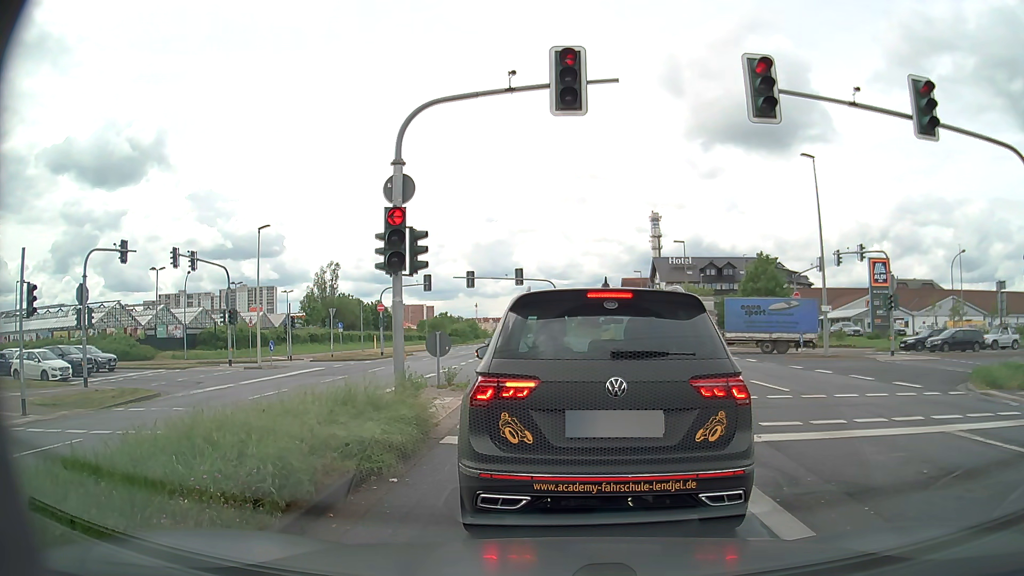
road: primary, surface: asphalt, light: Day
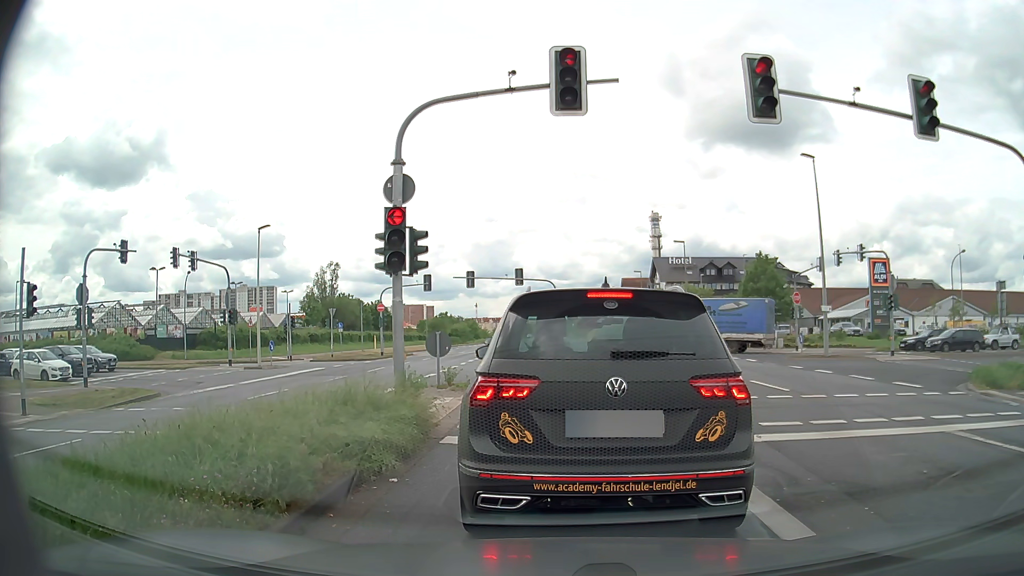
(0.0, 0.0) m; 0°
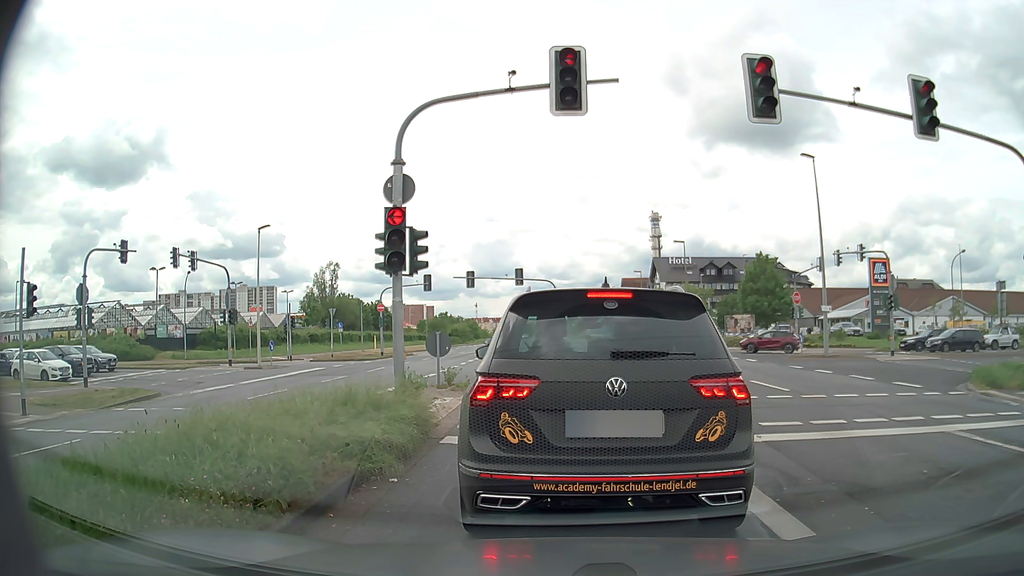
(0.0, 0.0) m; 0°
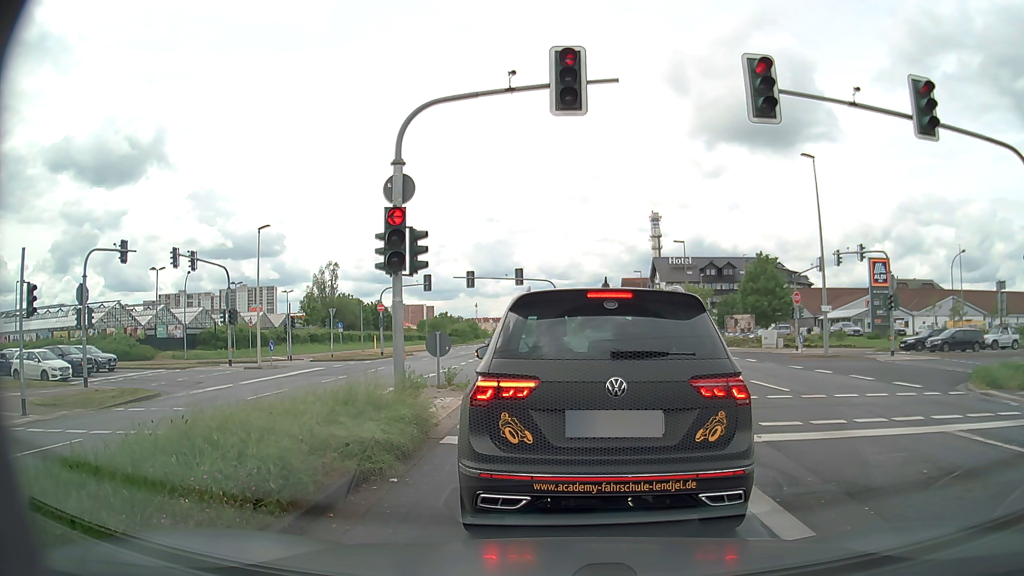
(0.0, 0.0) m; 0°
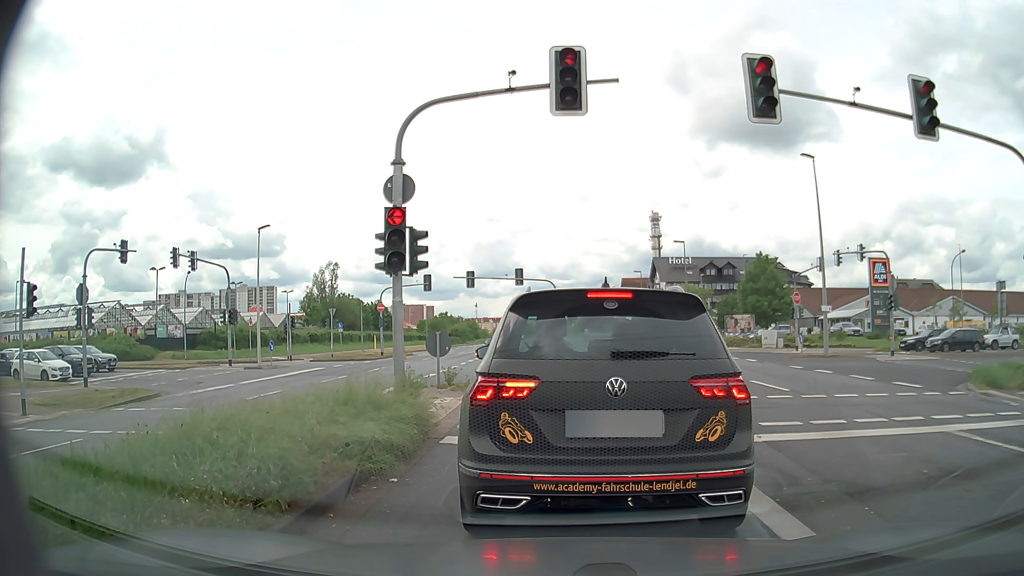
(0.0, 0.0) m; 0°
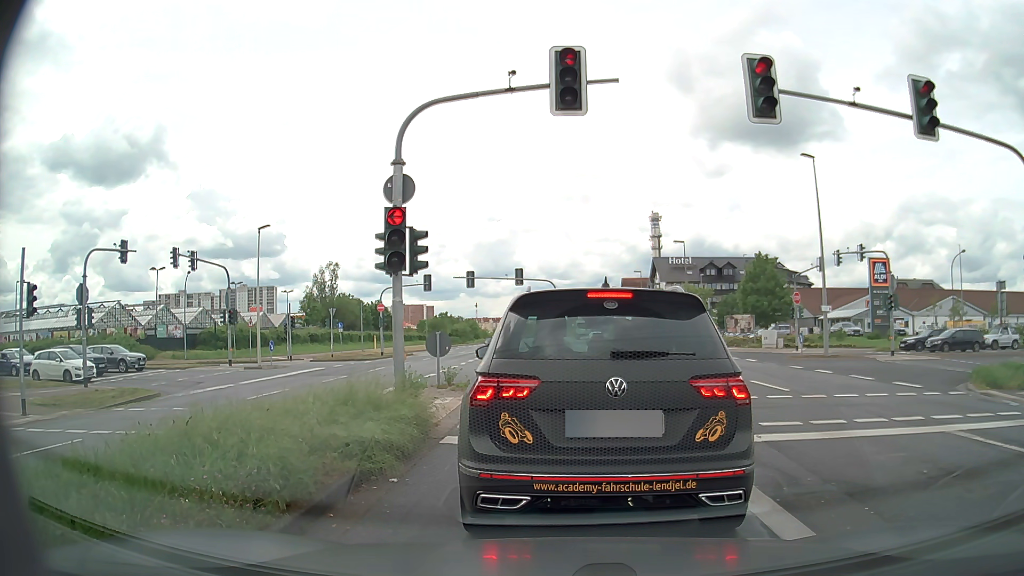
(0.0, 0.0) m; 0°
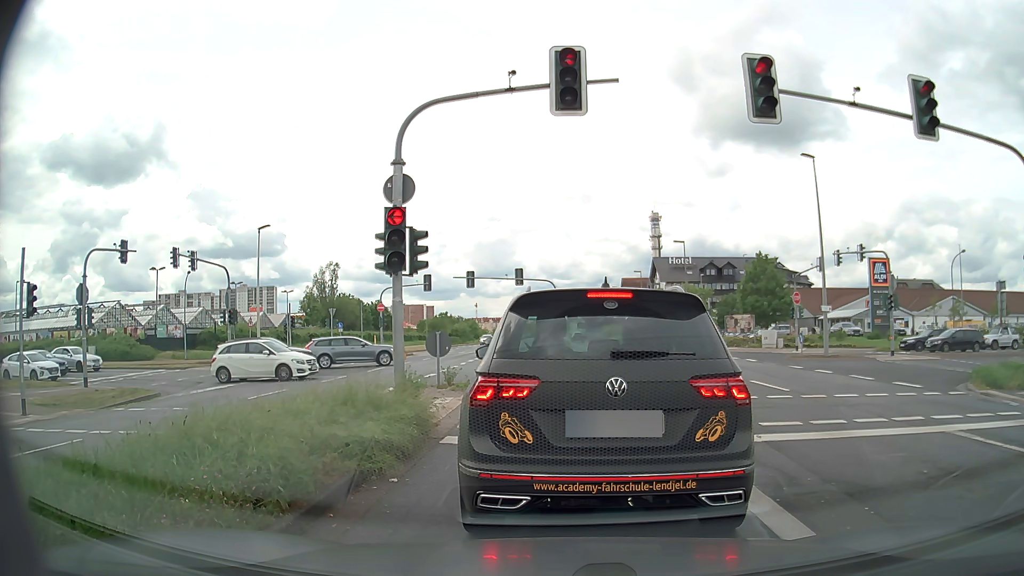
(0.0, 0.0) m; 0°
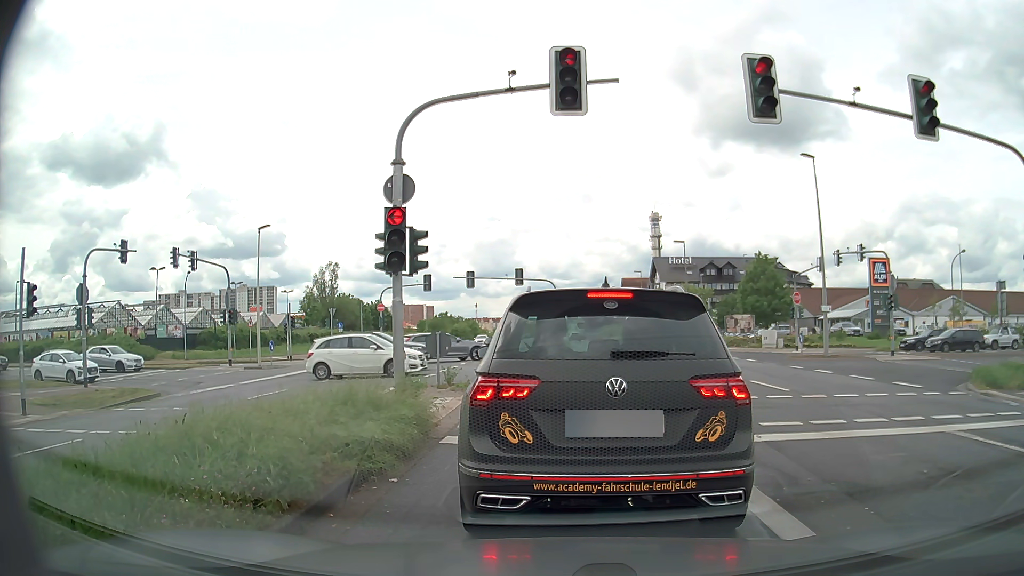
(0.0, 0.0) m; 0°
(0, +10) (0, +20) (-3, +30) (-8, +38) (-17, +42) (-27, +42) (-37, +42) (-47, +41) (-57, +40) (-67, +39) m
